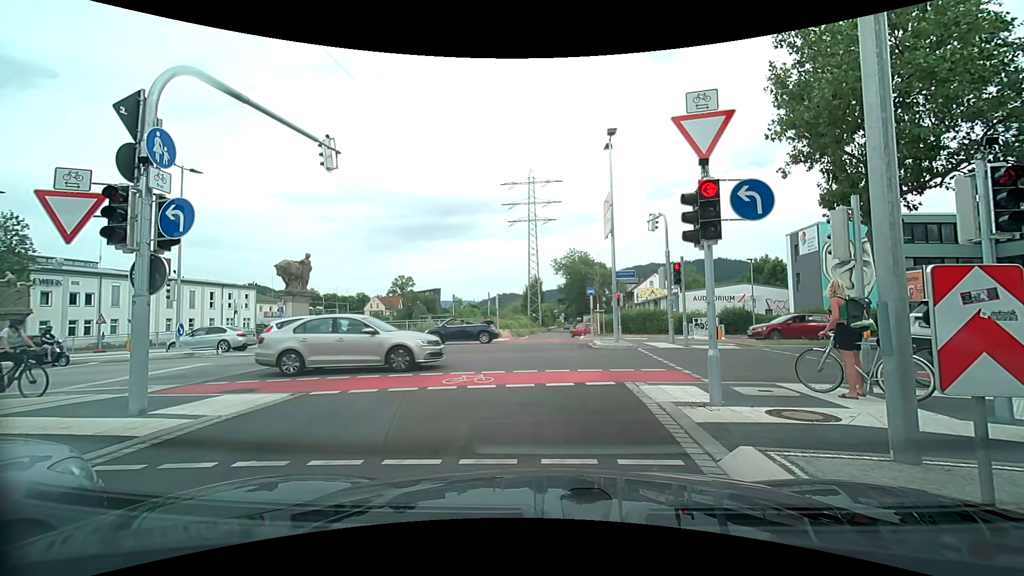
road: trunk_link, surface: asphalt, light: Day
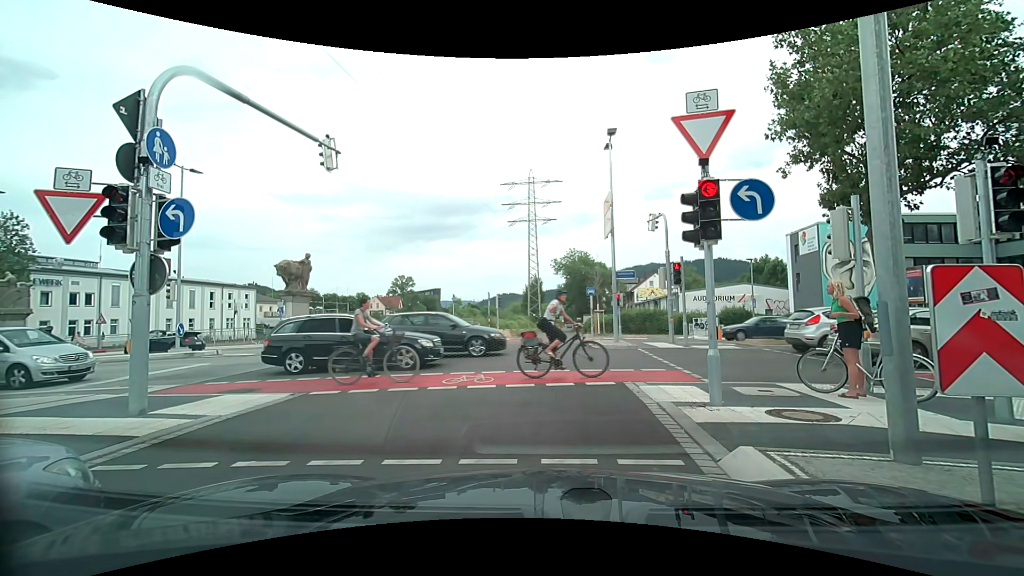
(0.0, 0.0) m; 0°
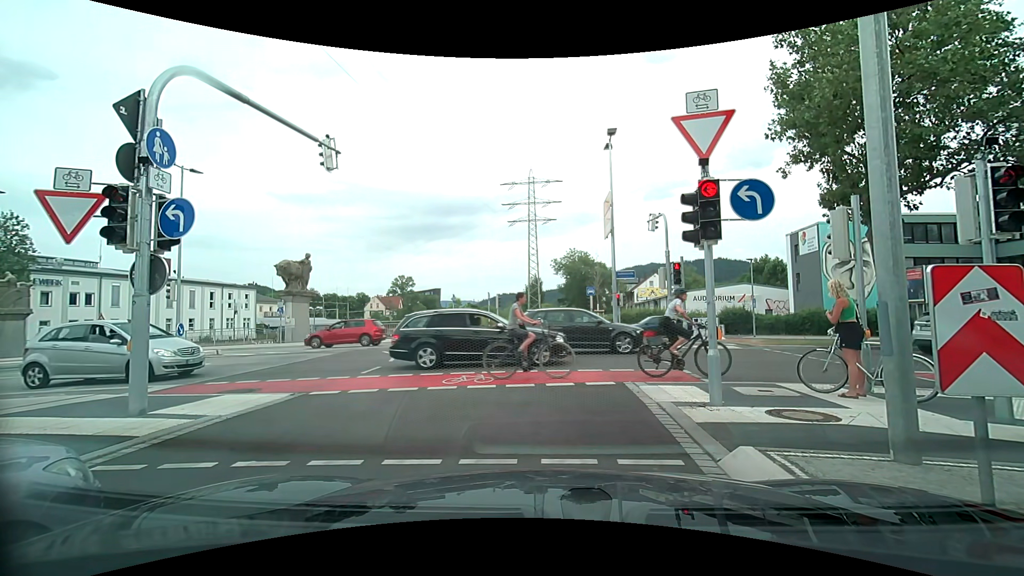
(0.0, 0.0) m; 0°
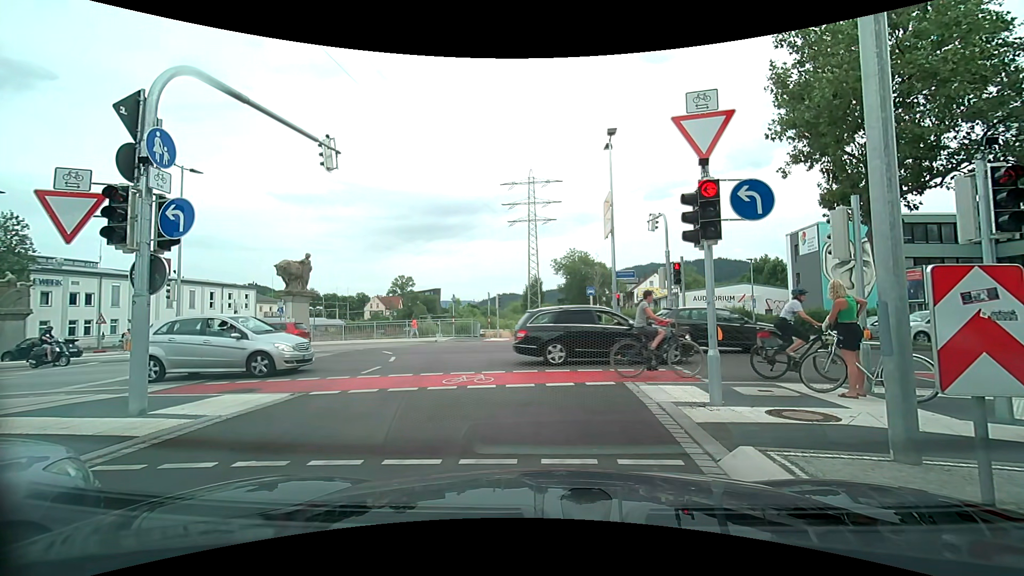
(0.0, 0.0) m; 0°
